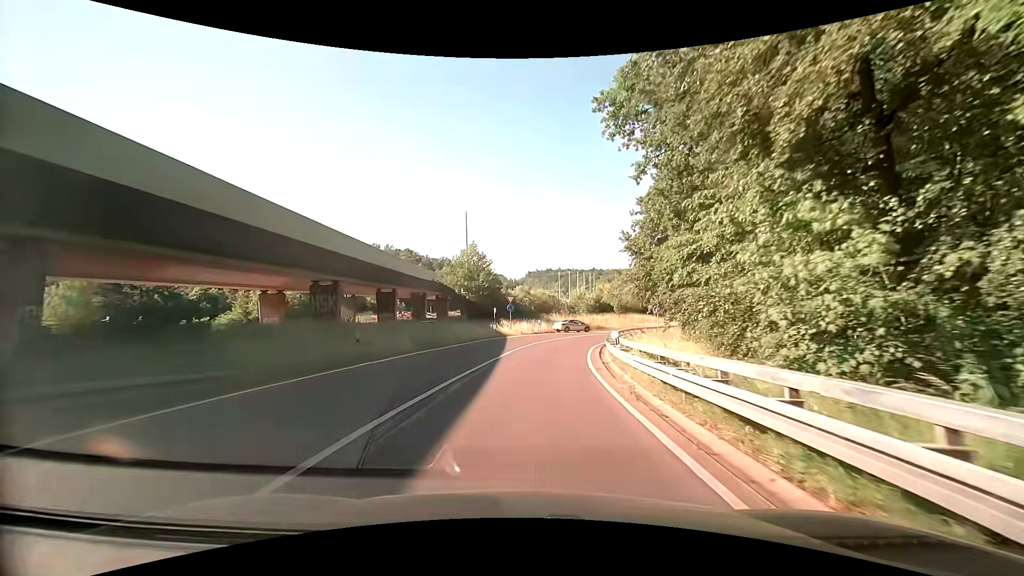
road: trunk_link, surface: asphalt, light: Day
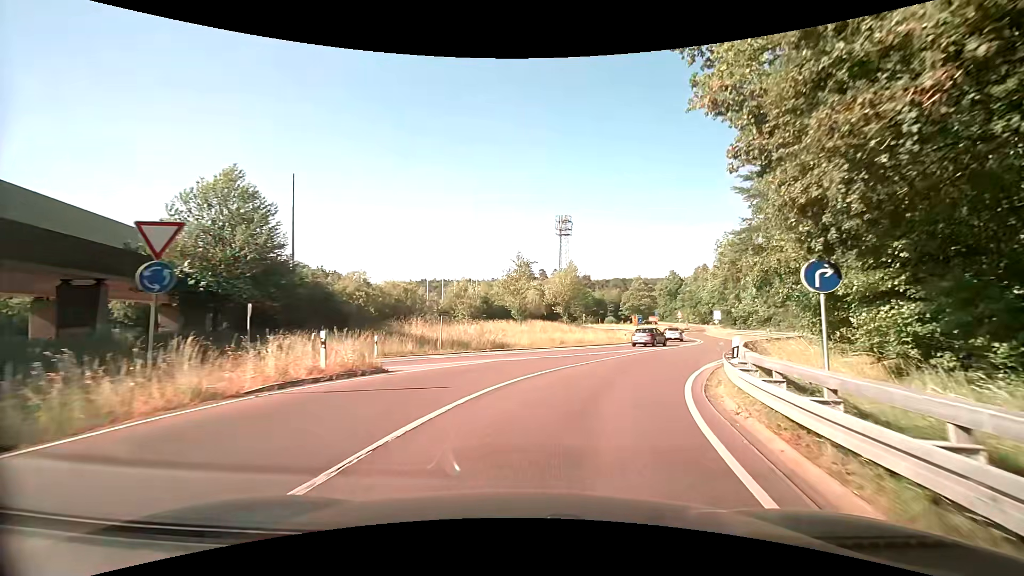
(+2.6, +32.0) m; +12°
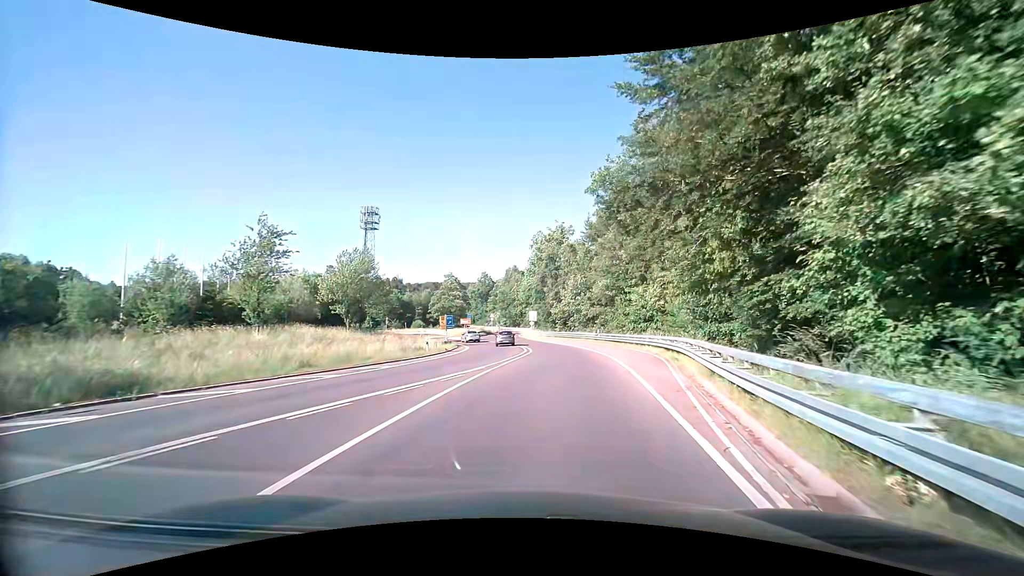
(+3.5, +16.0) m; +22°
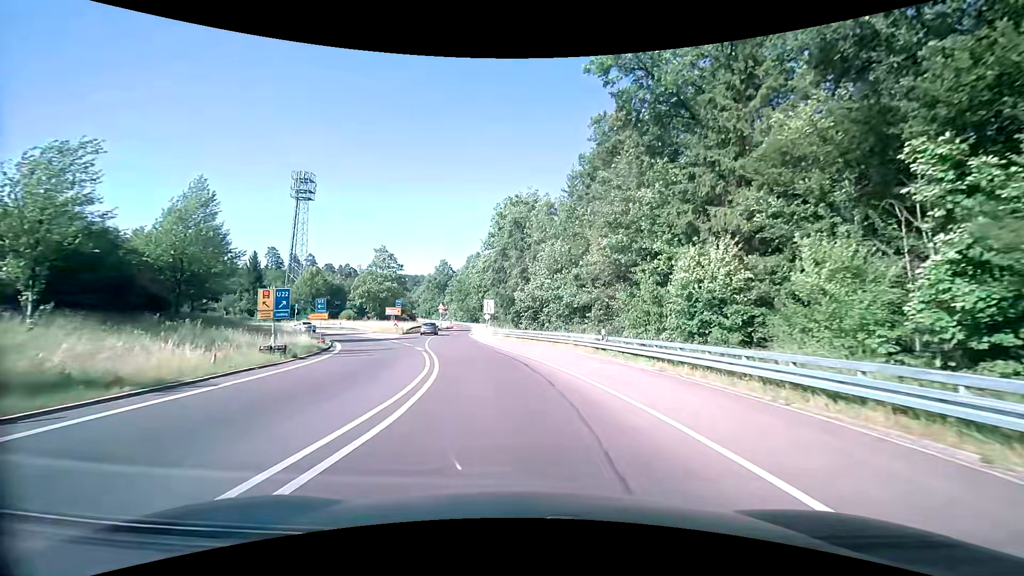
(+2.1, +25.5) m; +5°
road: secondary
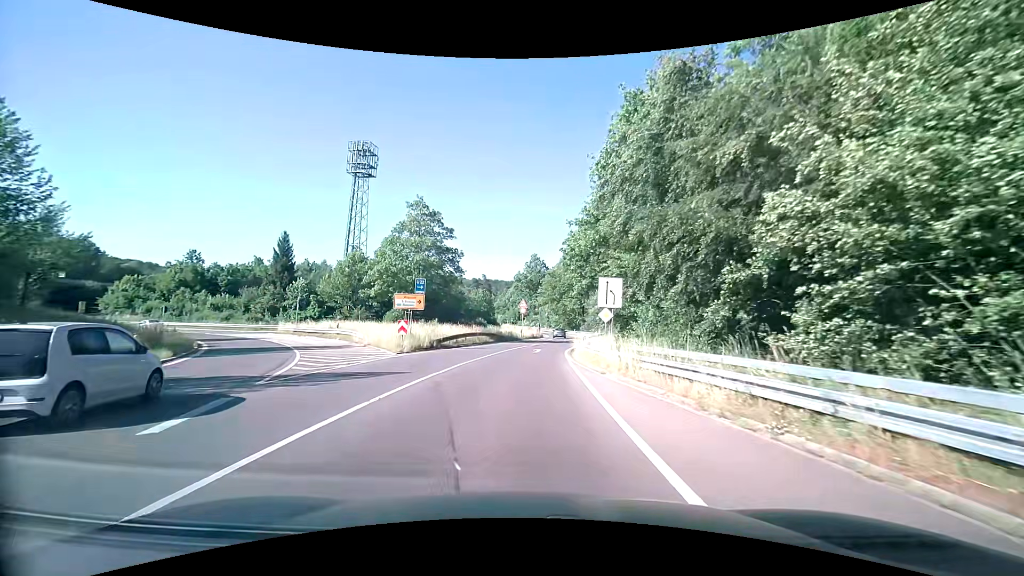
(-3.1, +33.3) m; -11°
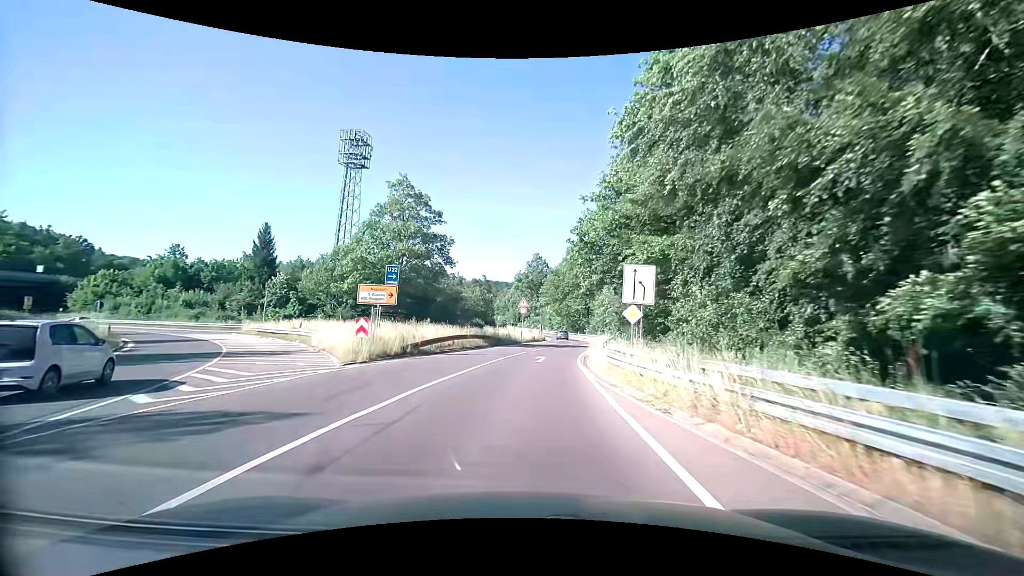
(-0.1, +6.7) m; 0°
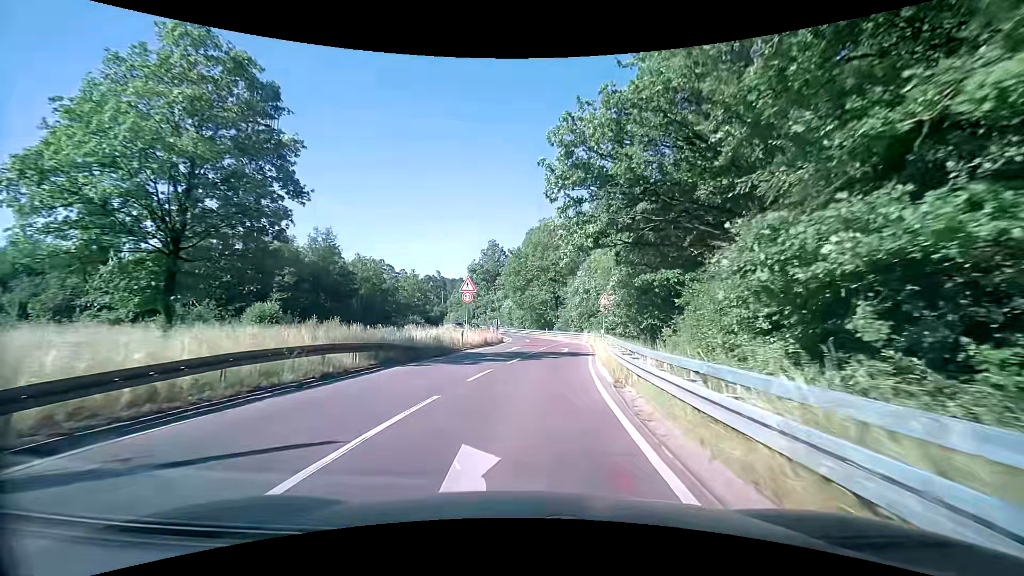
(+0.8, +20.1) m; +5°
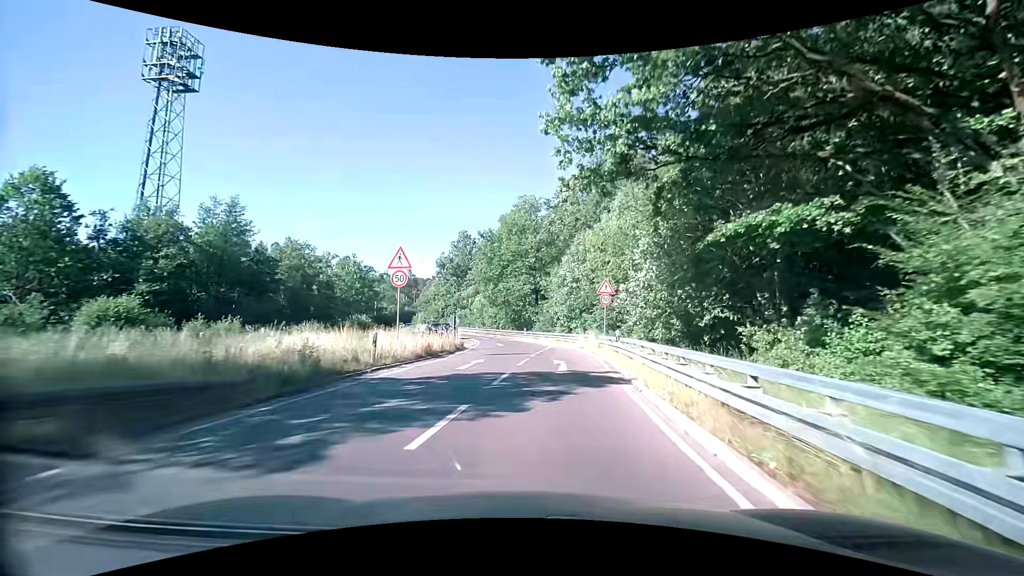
(+0.3, +13.3) m; +3°
(0, +10) (0, +20) (-1, +30) (-2, +40) (-3, +50) (-5, +60) (-8, +69) (-11, +79) (-15, +88) (-19, +97) m
